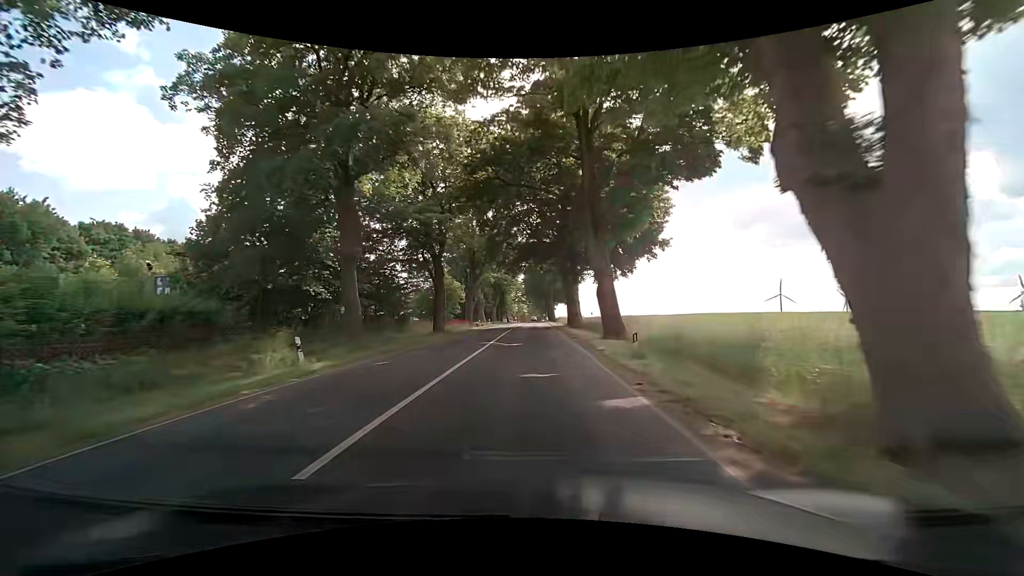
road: secondary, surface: asphalt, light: Day
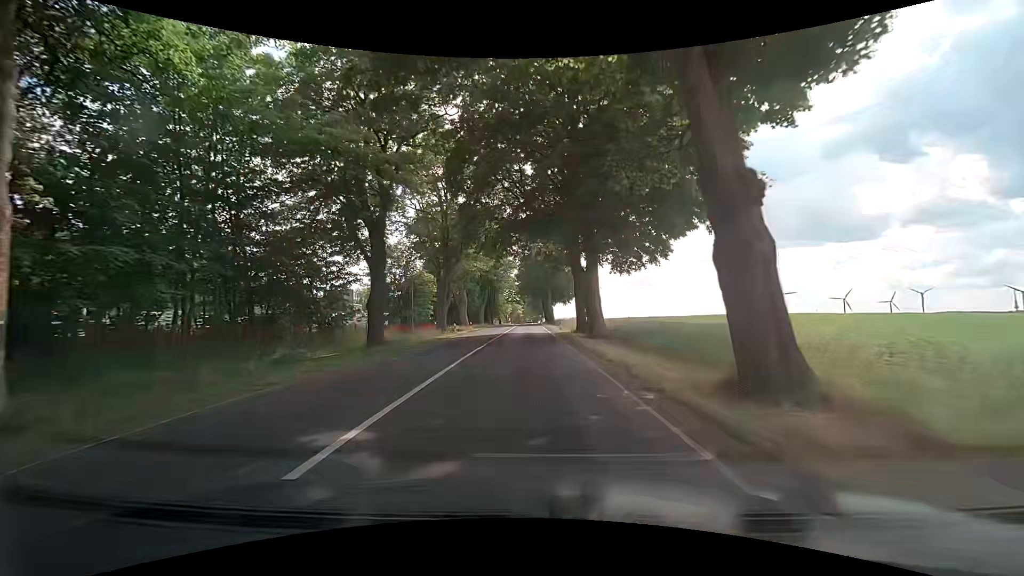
(+0.1, +16.8) m; +1°
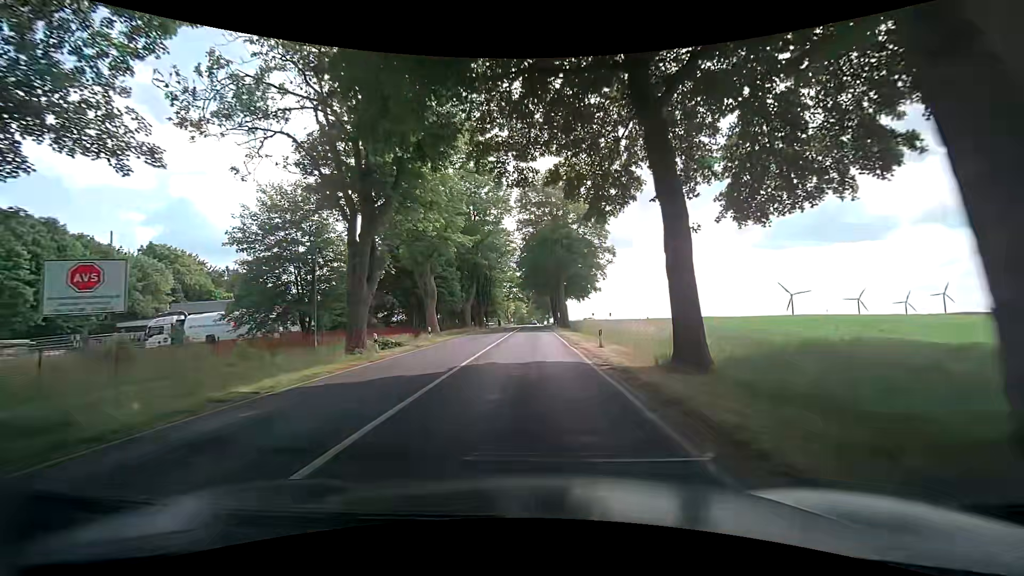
(-0.1, +25.2) m; -1°
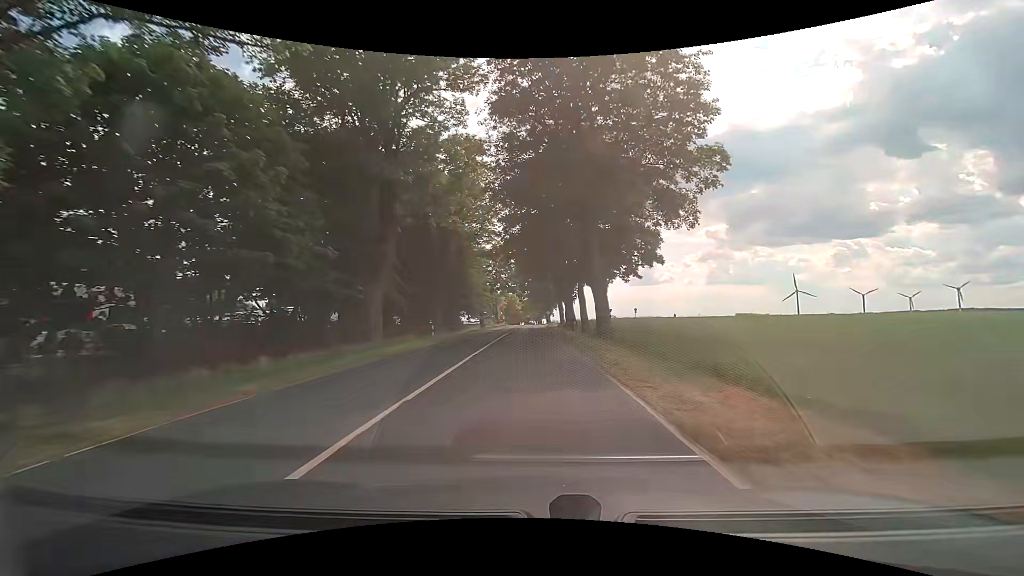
(+0.2, +37.1) m; +1°
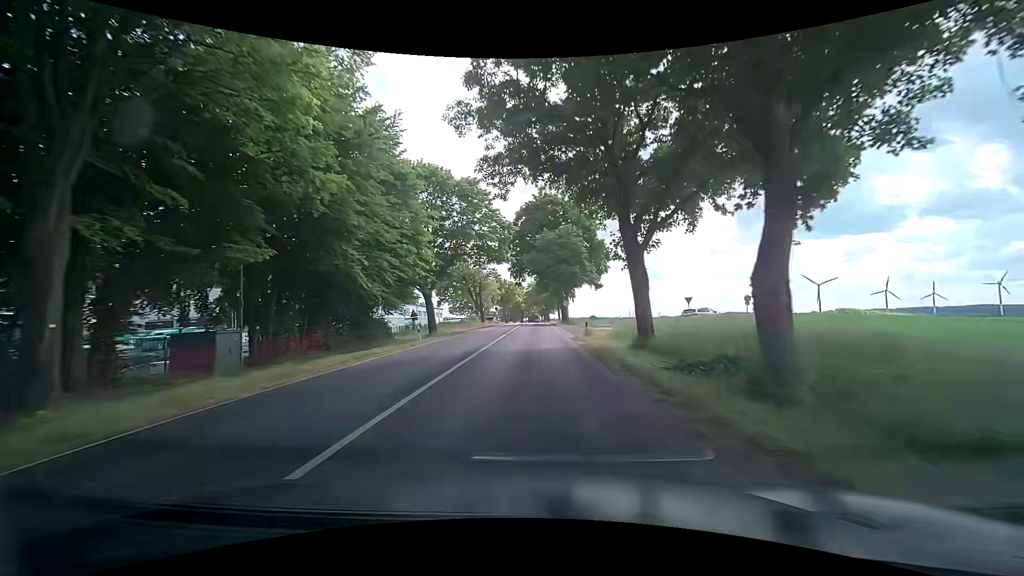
(-0.2, +48.3) m; 0°
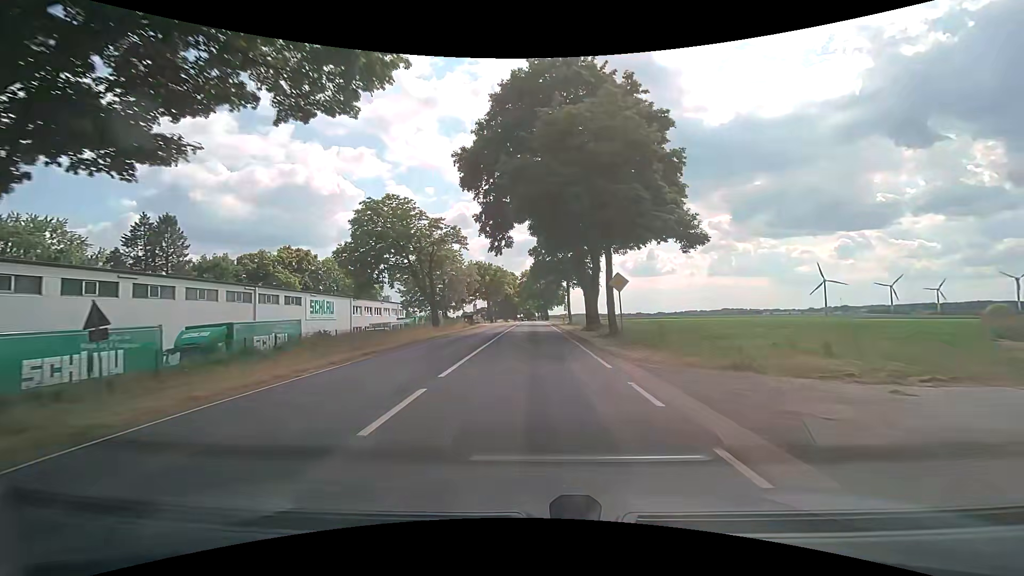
(-0.2, +36.7) m; 0°
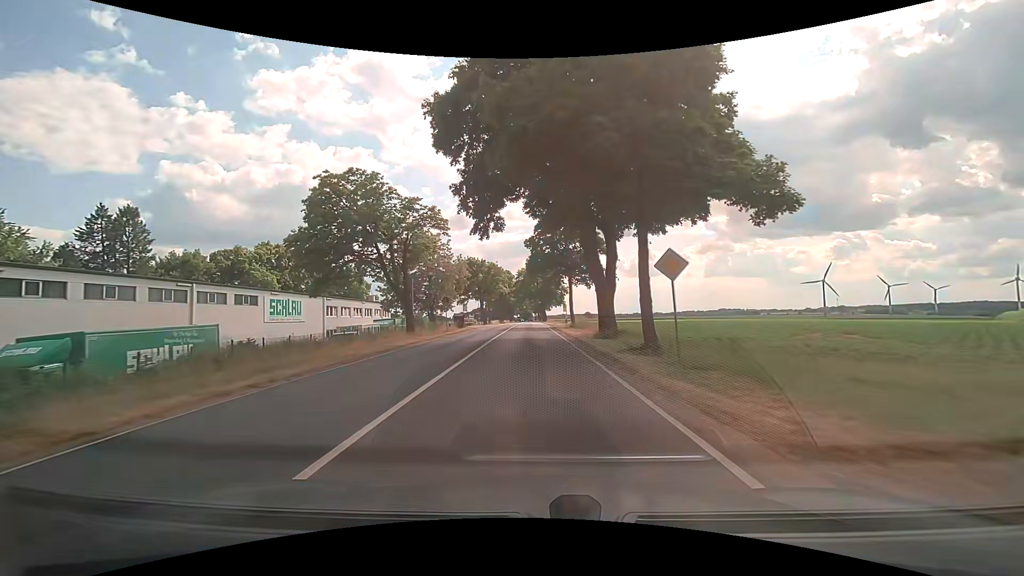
(0.0, +8.1) m; +1°
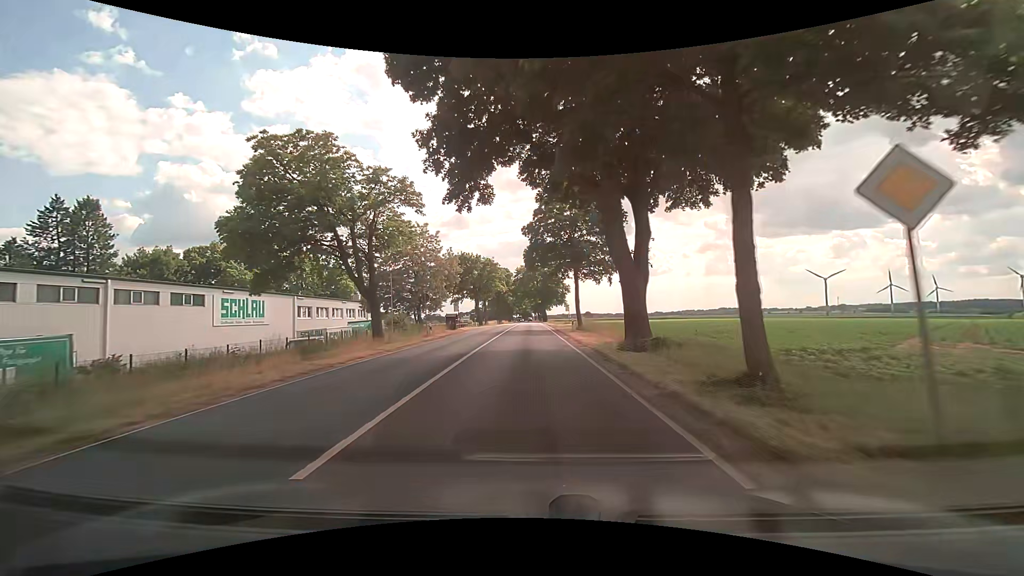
(0.0, +7.7) m; 0°
(0, +10) (0, +20) (0, +30) (-1, +40) (-1, +50) (-1, +60) (-1, +70) (-1, +80) (-1, +90) (-2, +100) m
